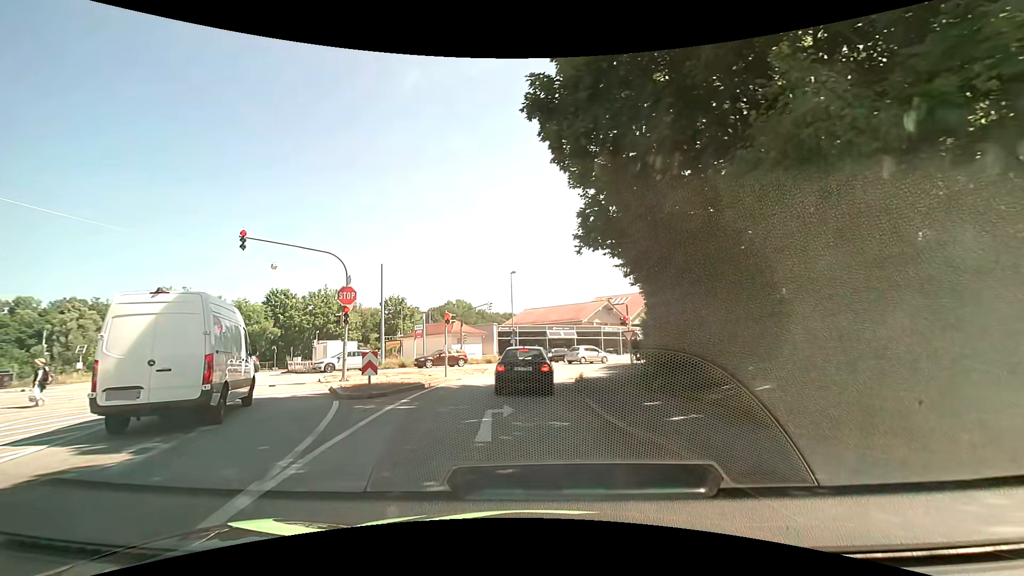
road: tertiary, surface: asphalt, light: Day
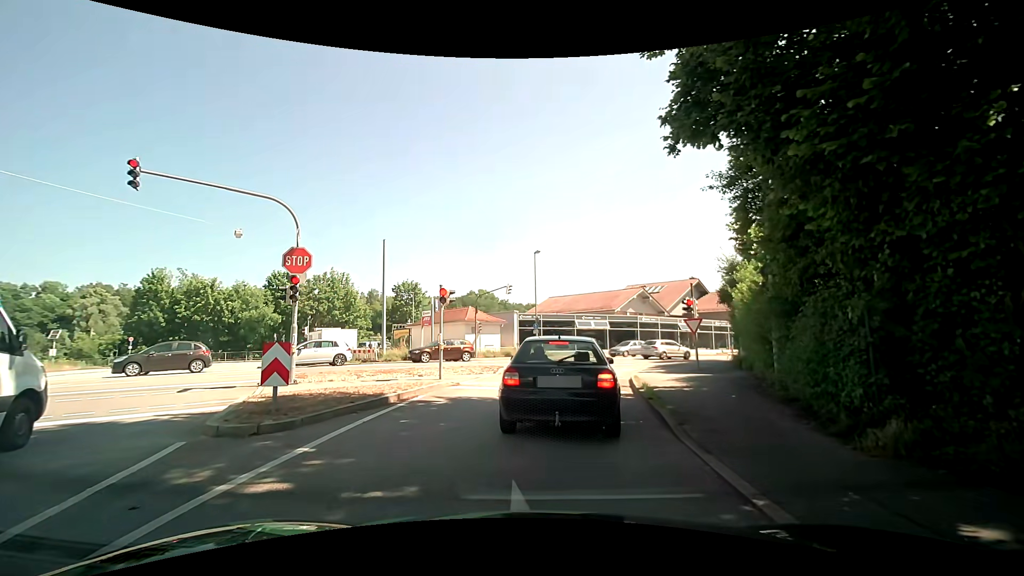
(-0.2, +7.2) m; -4°
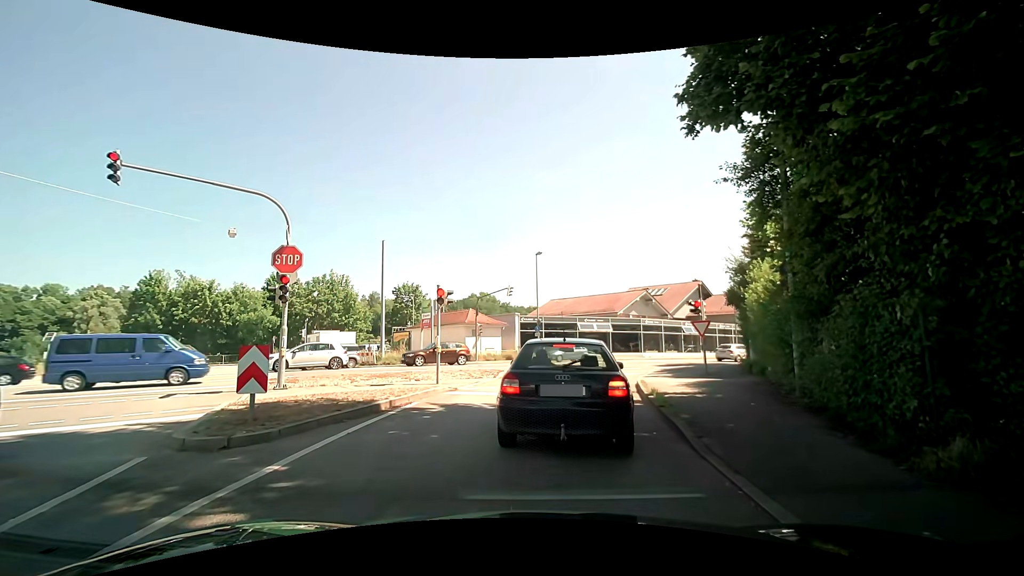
(0.0, +0.7) m; +1°
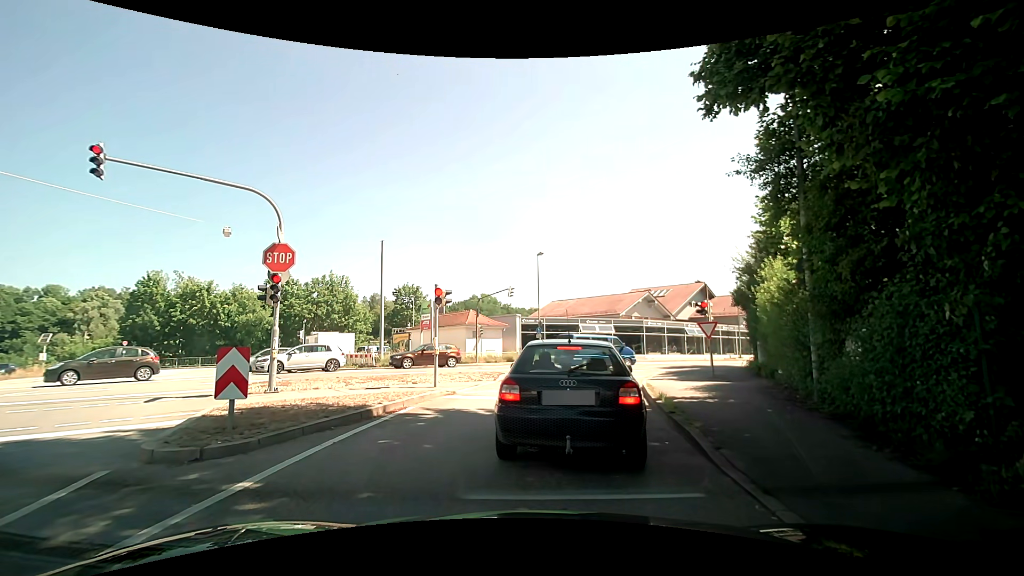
(0.0, +0.6) m; 0°
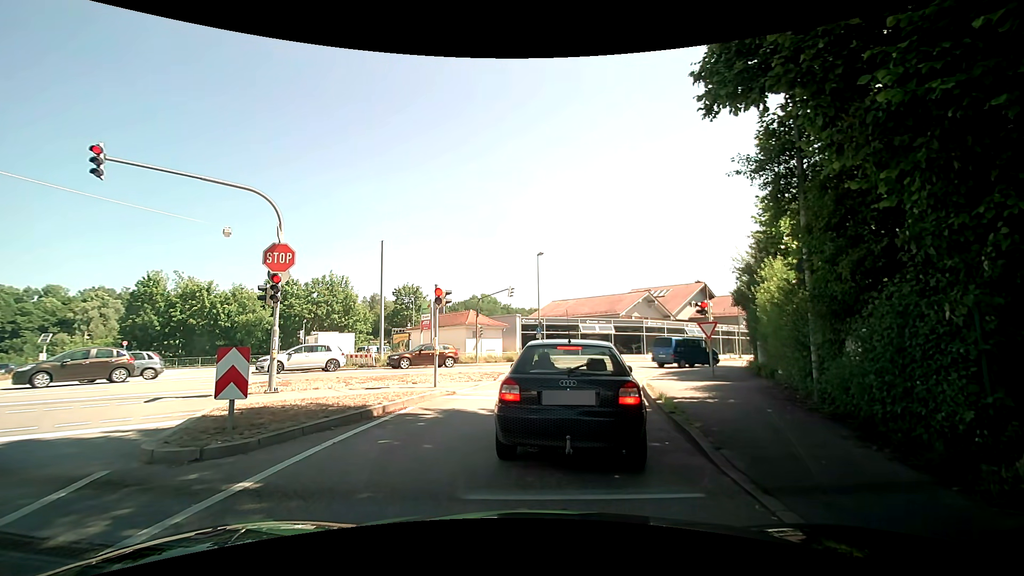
(0.0, 0.0) m; 0°
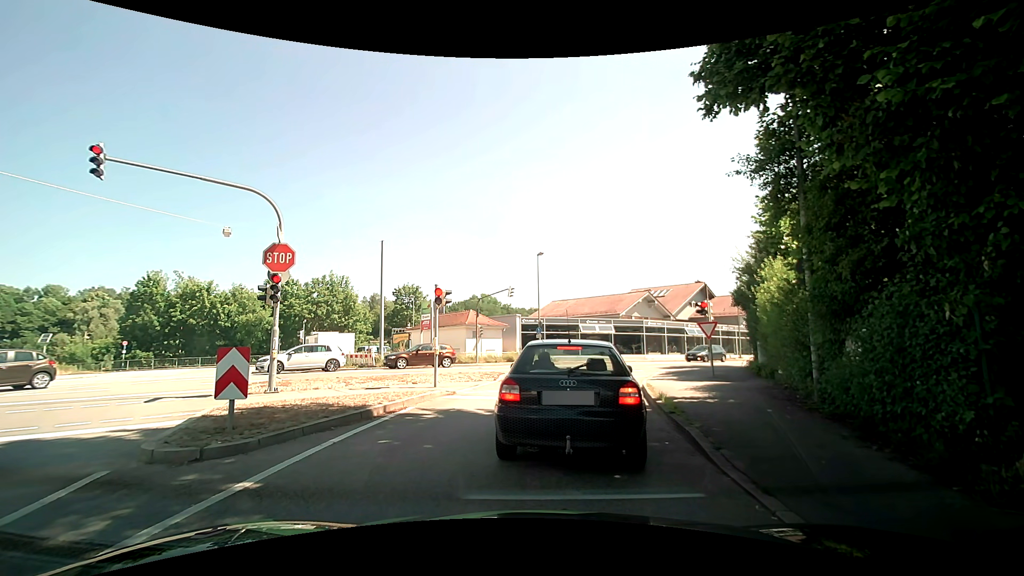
(0.0, 0.0) m; 0°
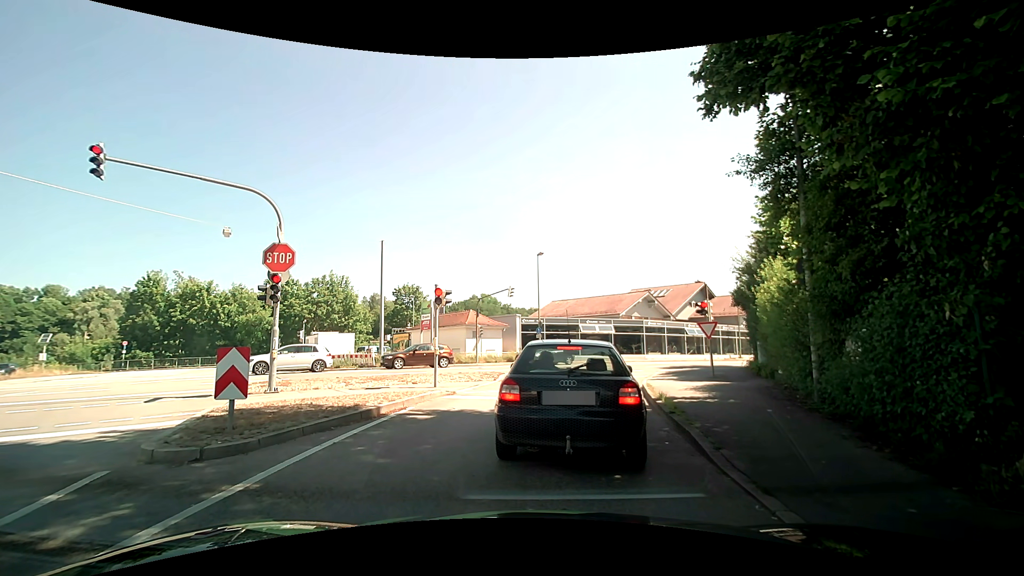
(0.0, 0.0) m; 0°
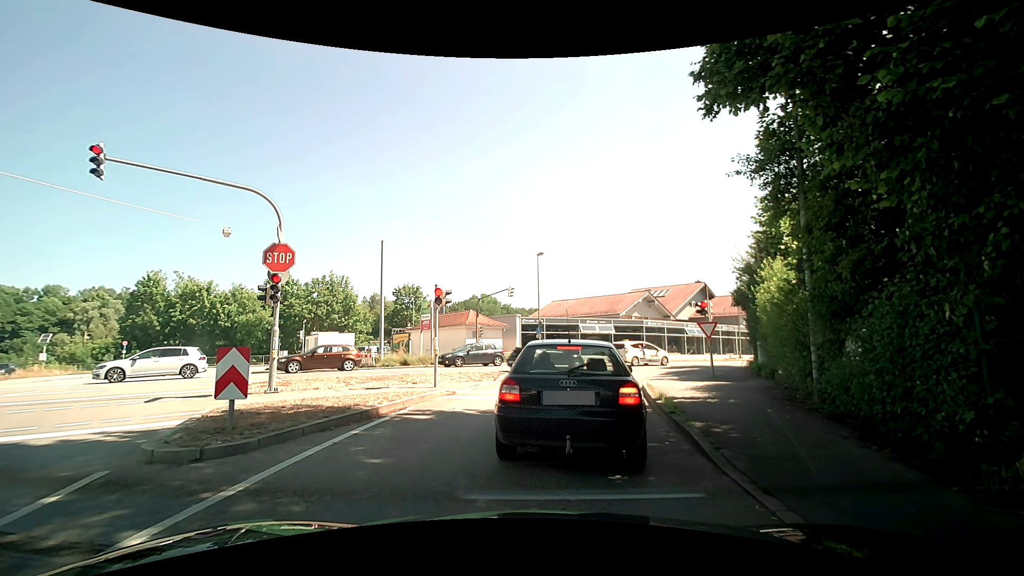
(0.0, 0.0) m; 0°
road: tertiary_link
